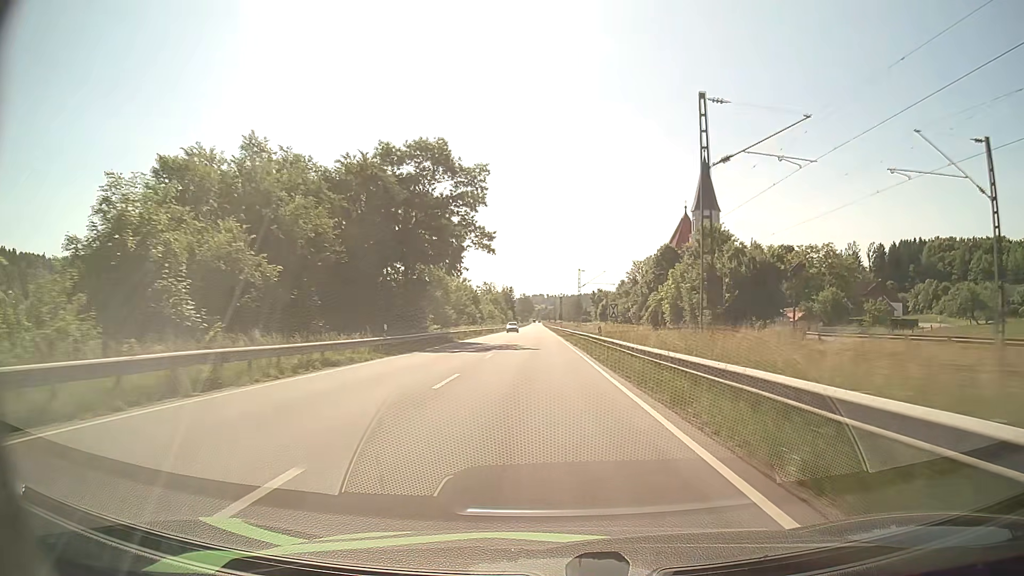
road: primary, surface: asphalt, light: Day
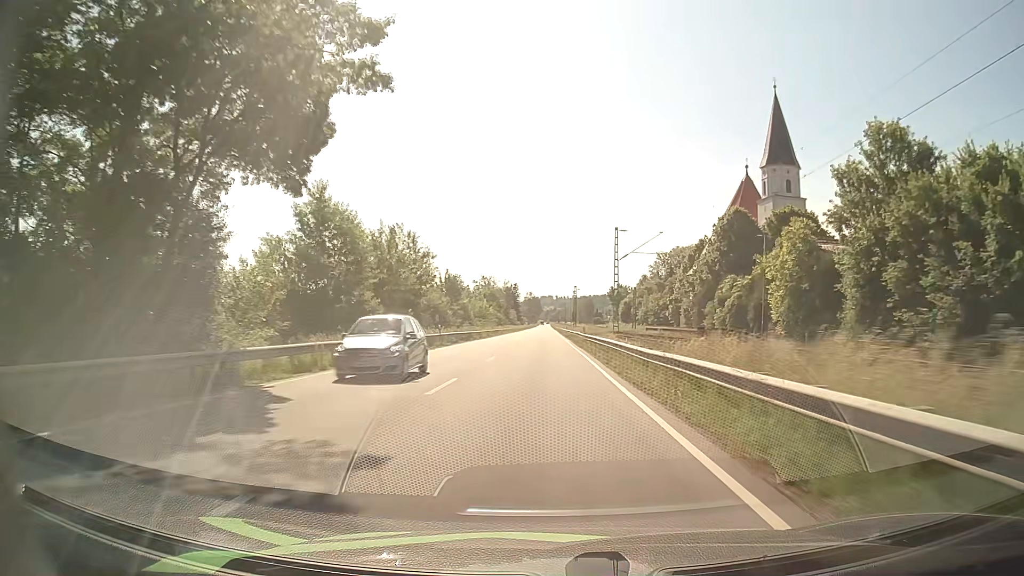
(-0.2, +37.4) m; -1°
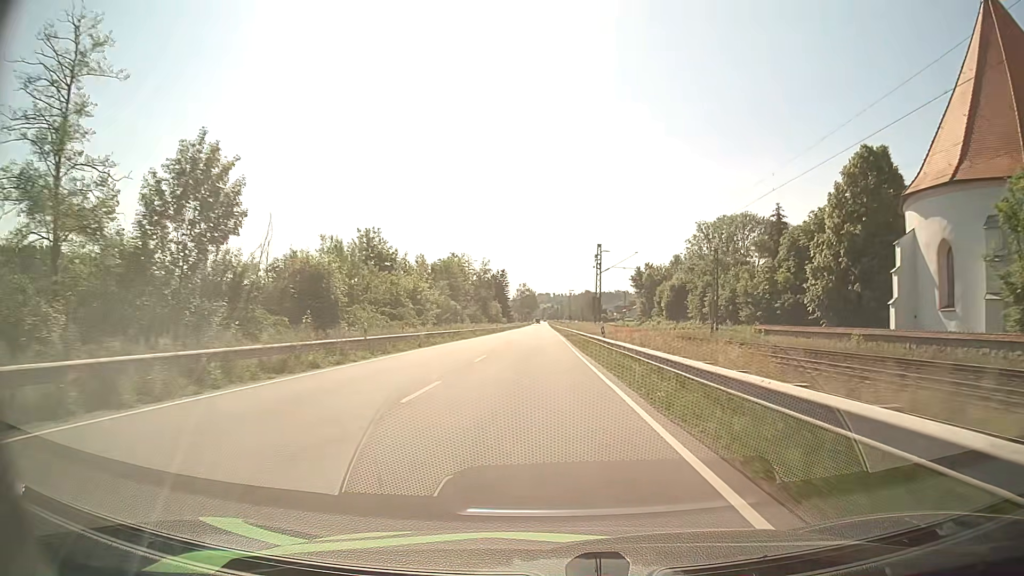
(0.0, +62.0) m; 0°
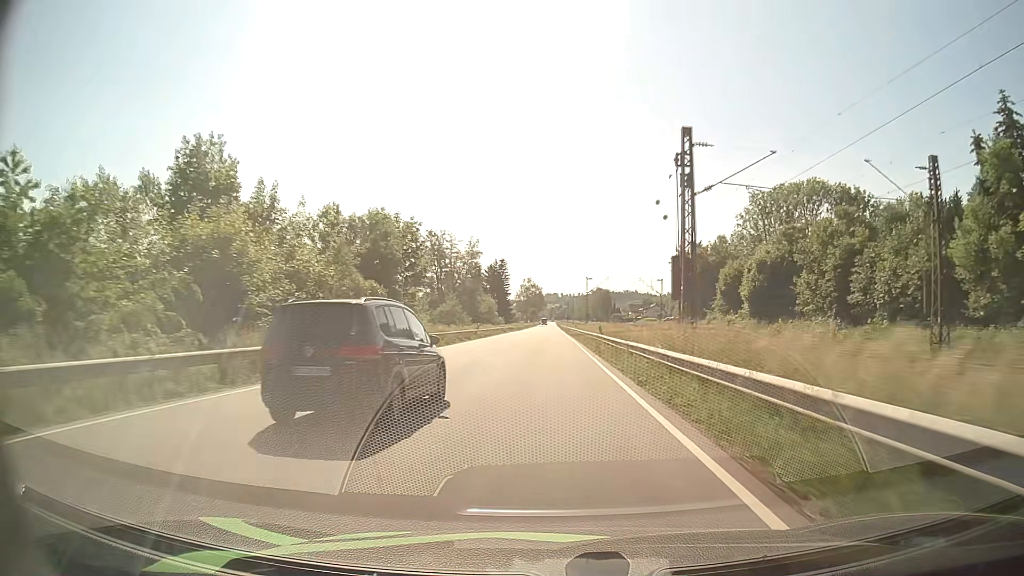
(-0.1, +37.1) m; -1°
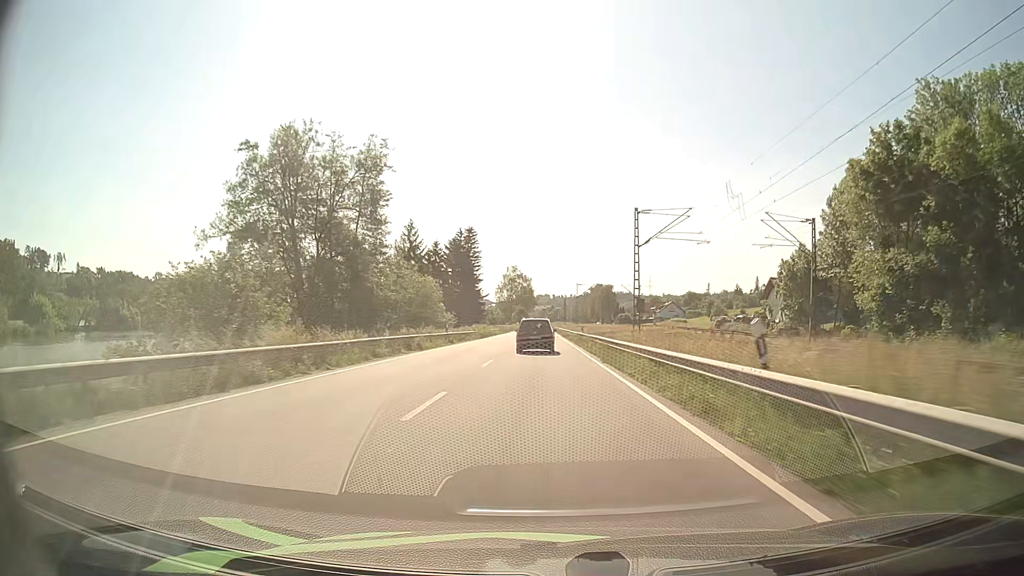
(+0.1, +61.8) m; +1°
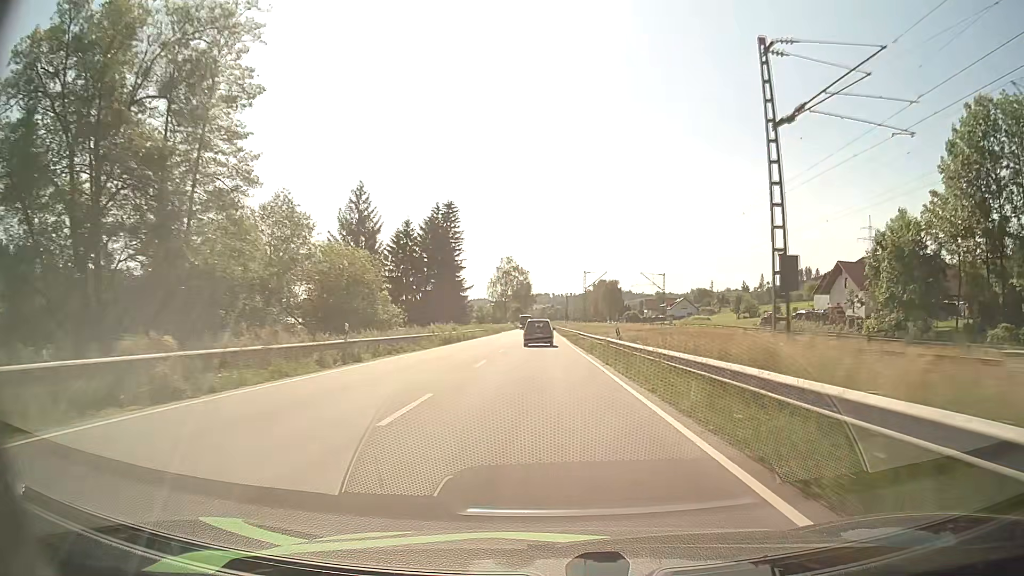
(0.0, +24.9) m; 0°
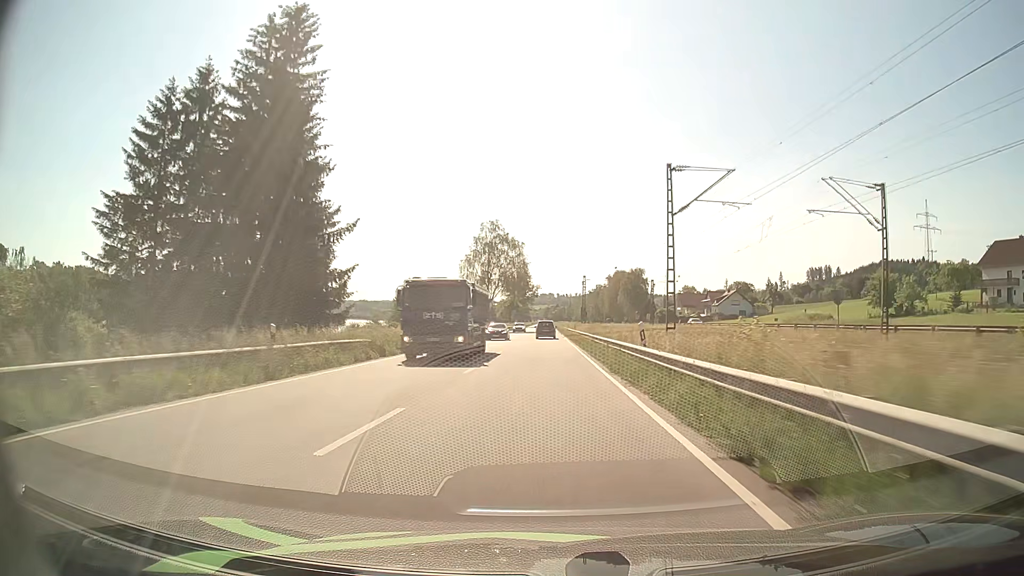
(-0.2, +62.6) m; -1°
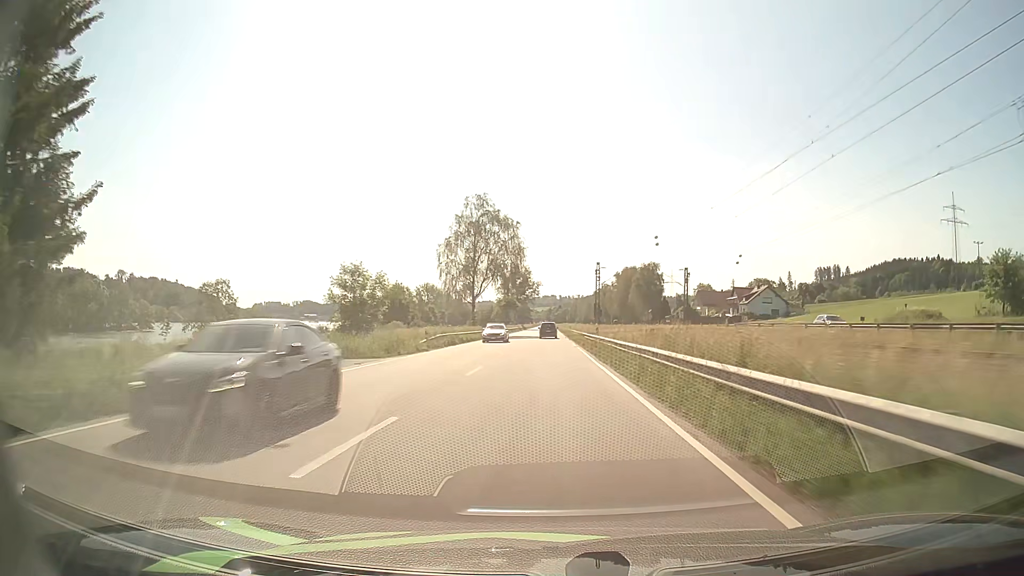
(+0.1, +25.2) m; 0°
(0, +10) (0, +20) (0, +30) (0, +40) (0, +50) (0, +60) (0, +70) (0, +80) (0, +90) (0, +100) m
